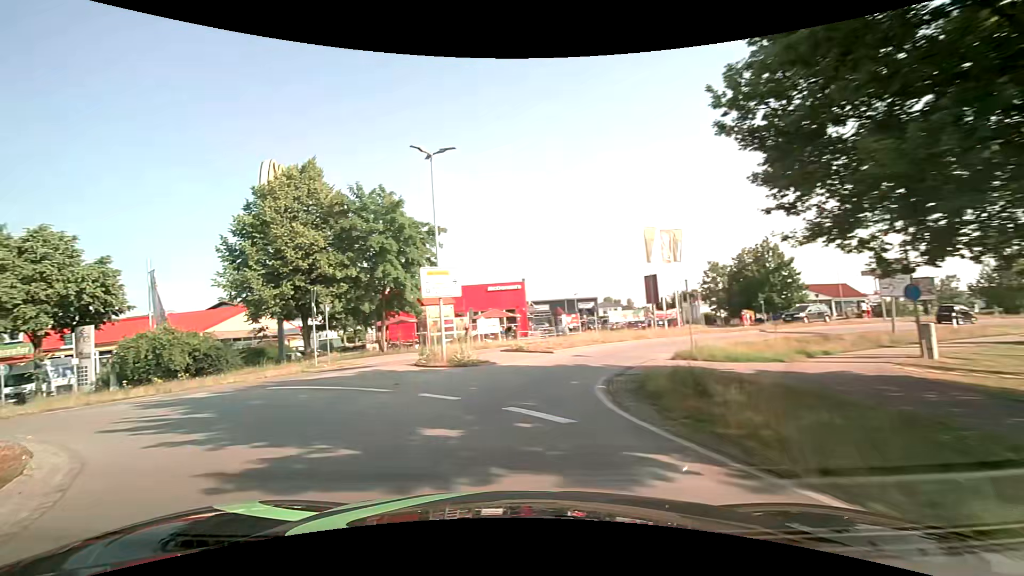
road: service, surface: asphalt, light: Day
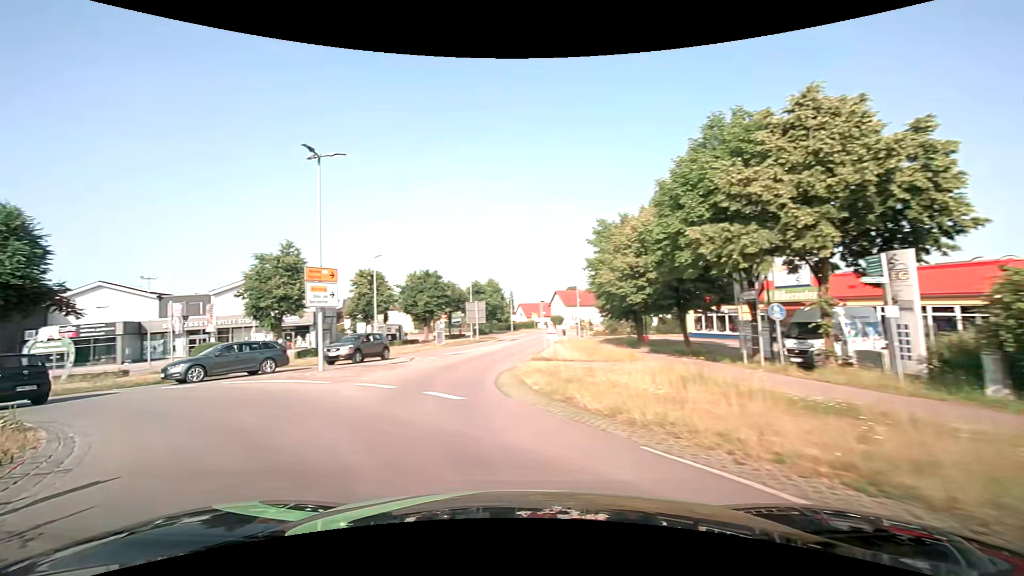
(-12.1, +15.7) m; -76°
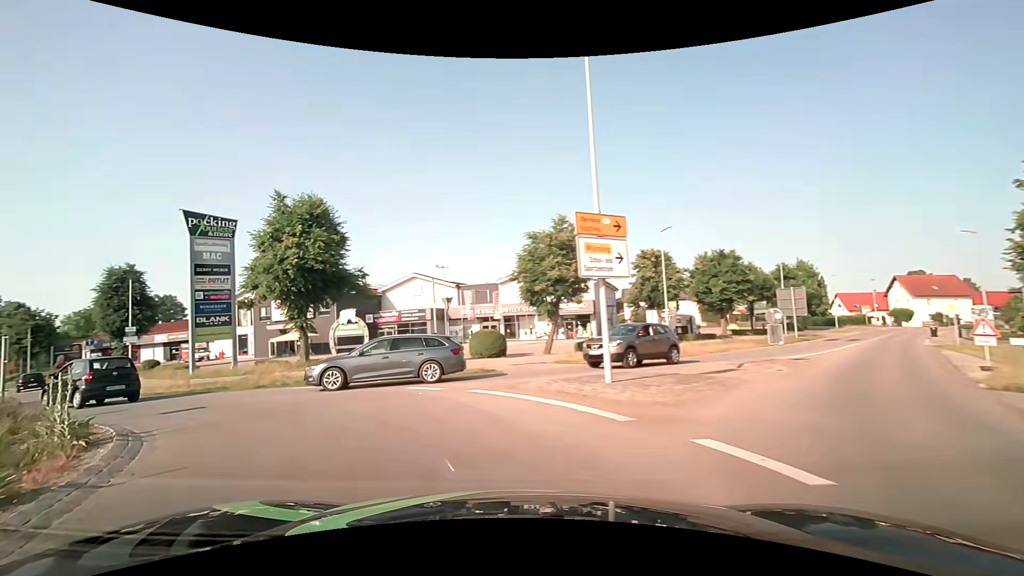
(-2.3, +7.8) m; -32°
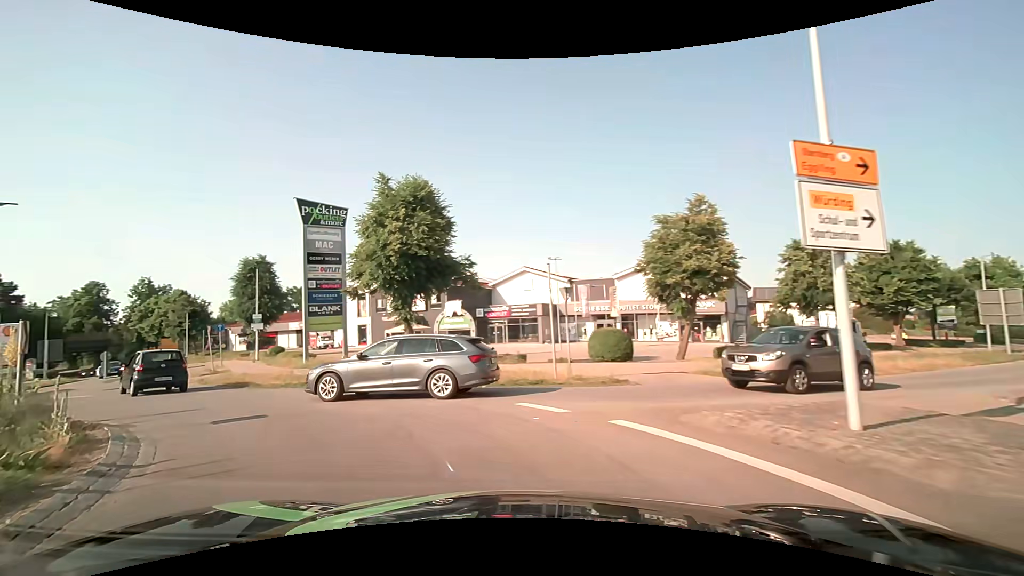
(-0.4, +3.7) m; -12°
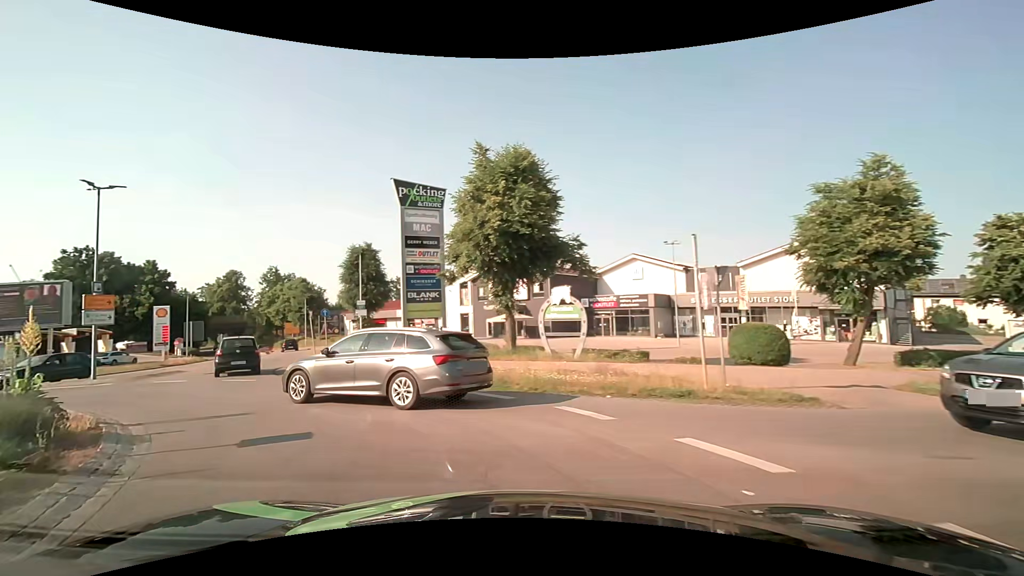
(-0.3, +3.4) m; -11°
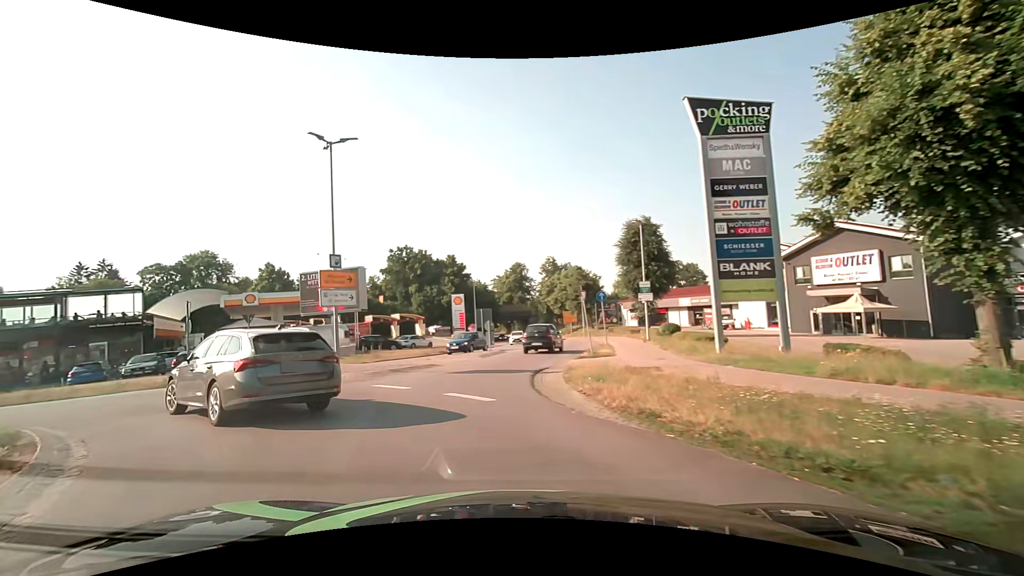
(-2.6, +9.3) m; -30°
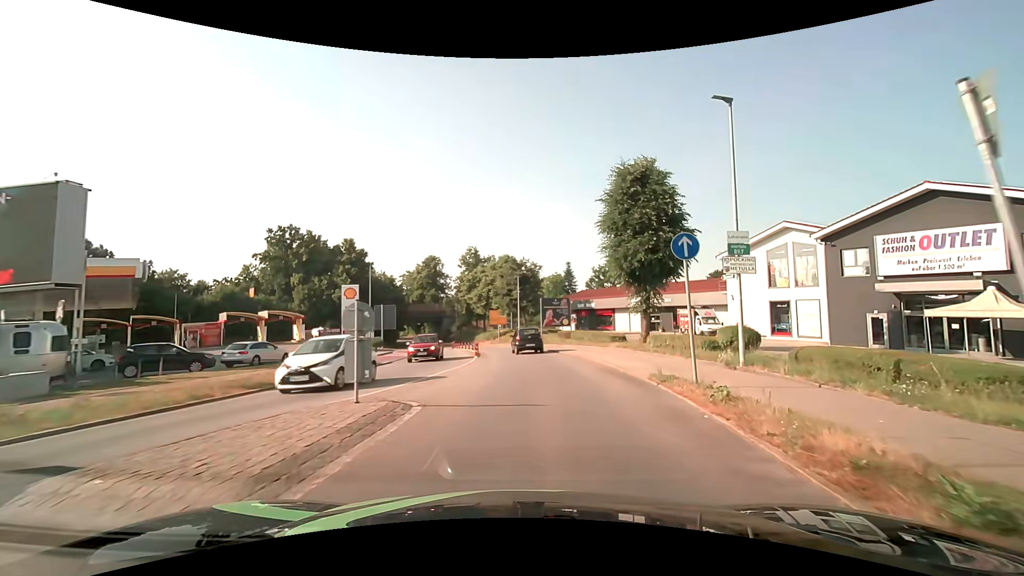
(-1.1, +19.8) m; +9°
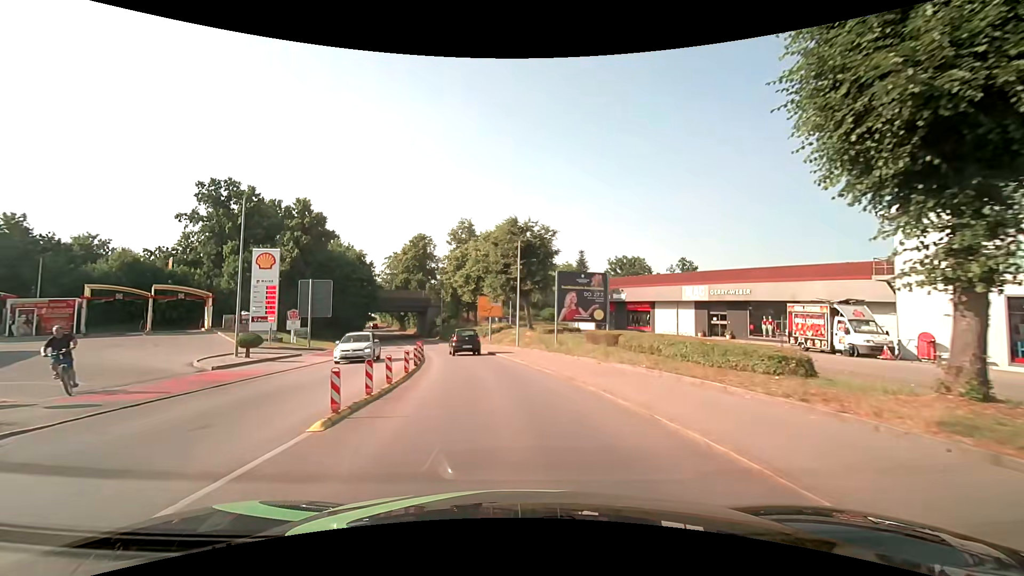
(+0.5, +21.5) m; 0°
(0, +10) (-2, +20) (-3, +30) (-5, +40) (-7, +49) (-10, +59) (-13, +69) (-16, +78) (-19, +88) (-23, +97) m
